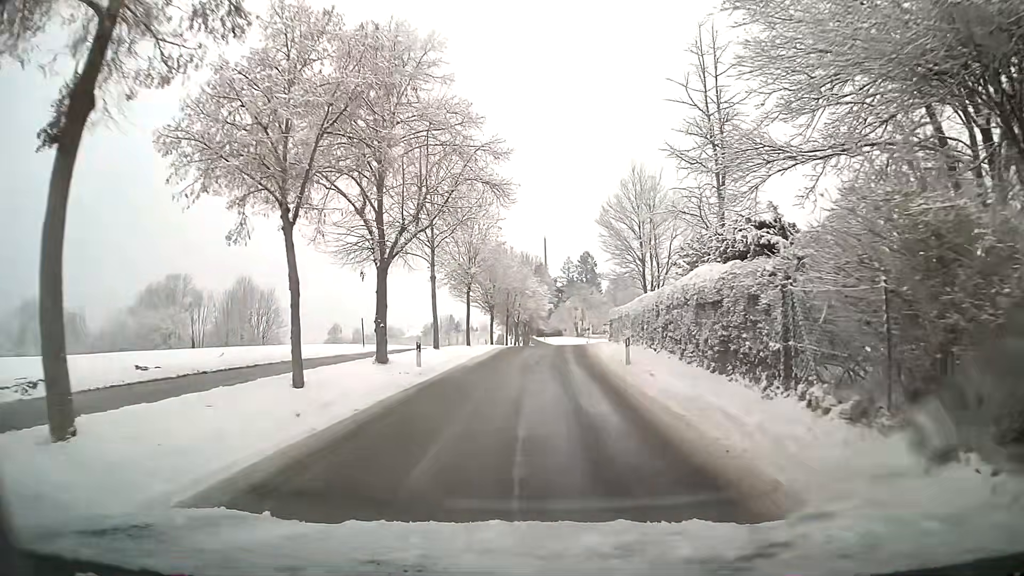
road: residential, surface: asphalt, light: Day
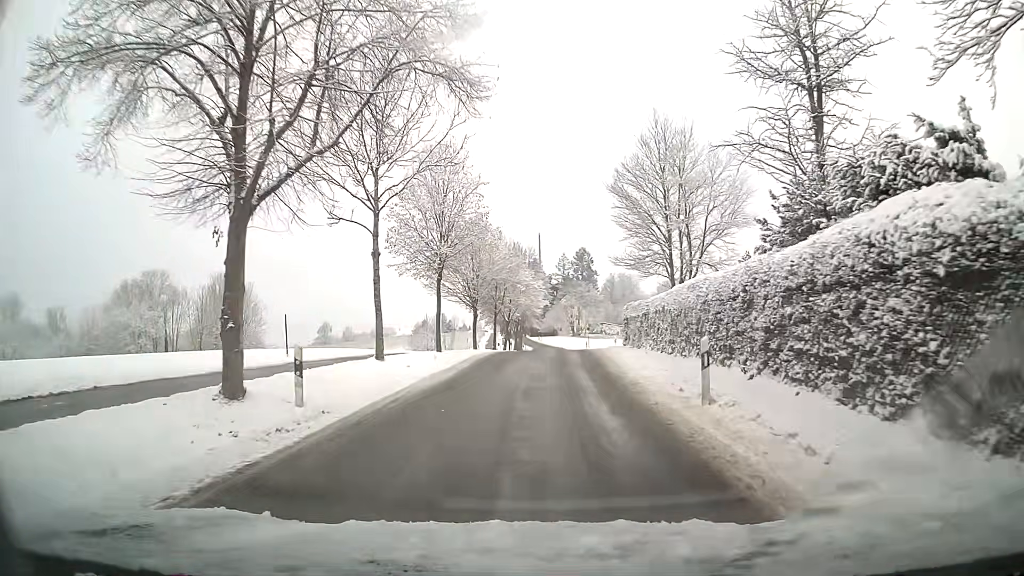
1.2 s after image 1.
(0.0, +9.6) m; 0°
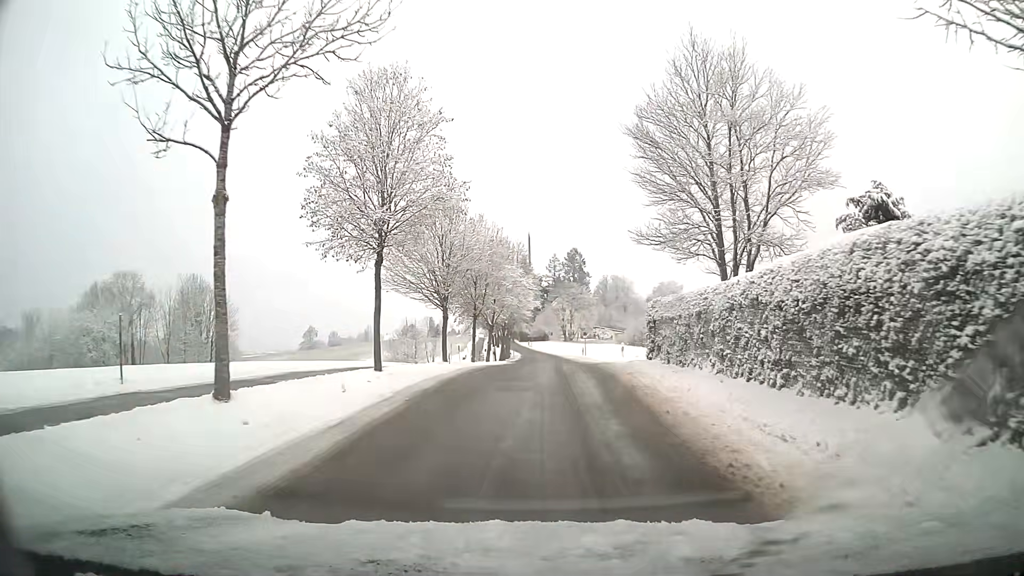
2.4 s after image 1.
(+0.1, +9.7) m; +1°
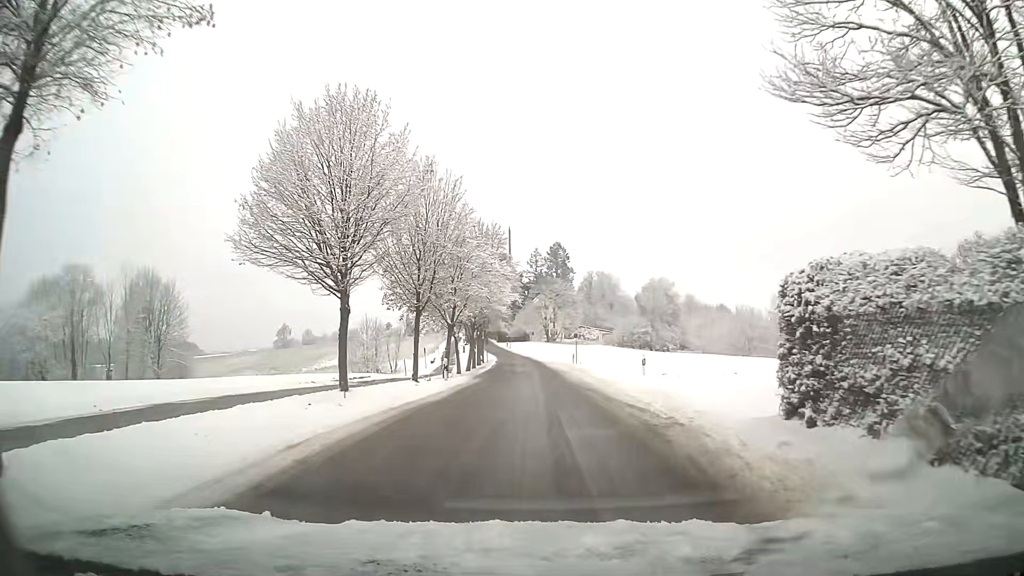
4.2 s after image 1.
(+0.2, +14.7) m; +2°
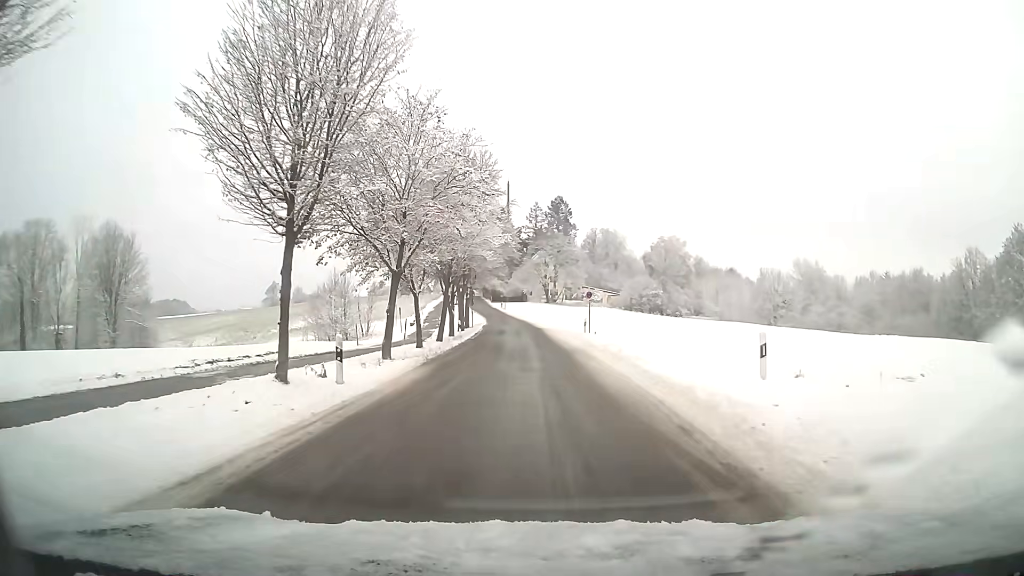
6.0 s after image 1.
(0.0, +14.8) m; 0°
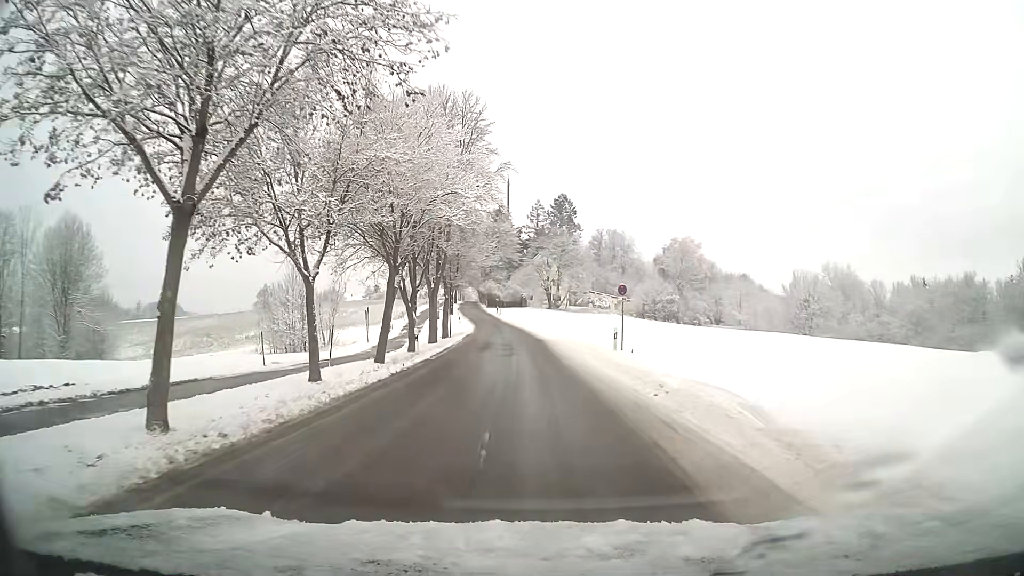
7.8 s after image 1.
(0.0, +14.9) m; 0°
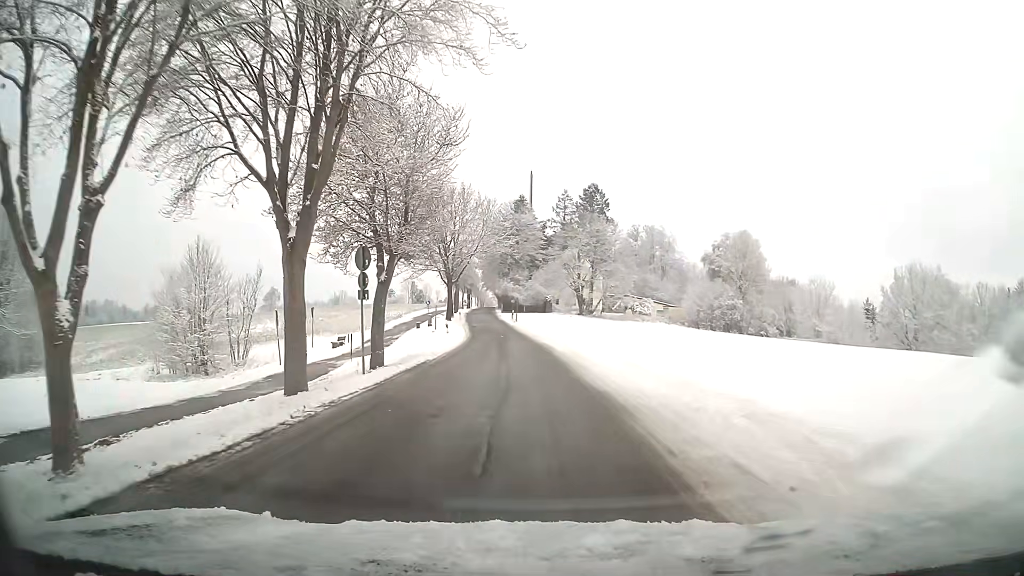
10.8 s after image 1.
(-0.4, +24.6) m; -2°
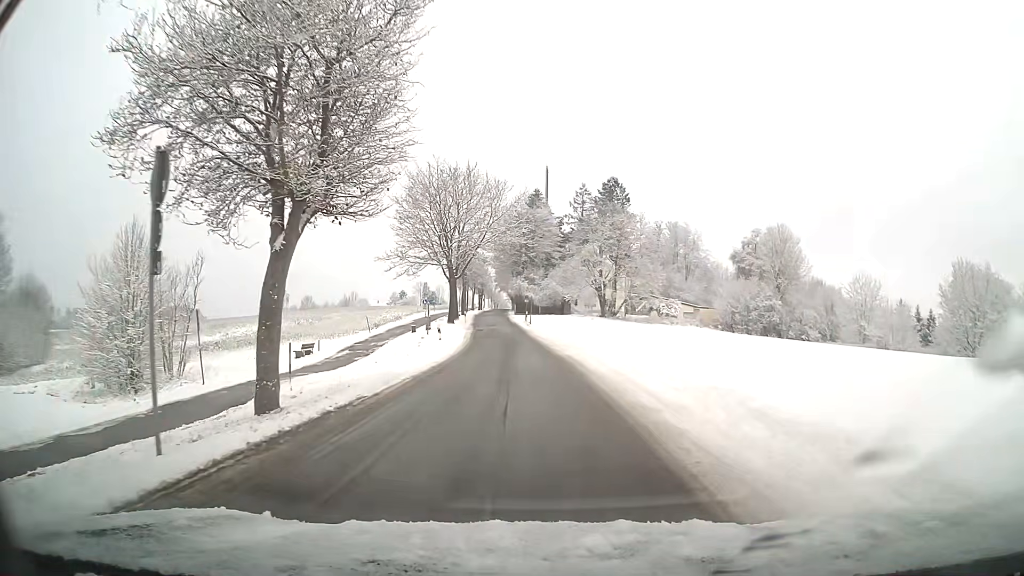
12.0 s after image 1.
(-0.1, +9.9) m; -1°
